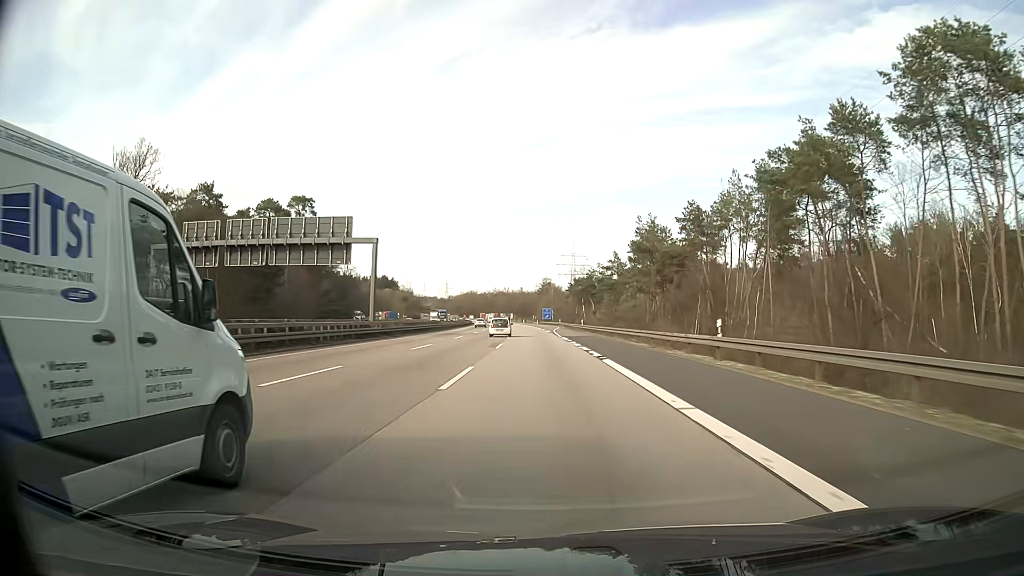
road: motorway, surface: asphalt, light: Day
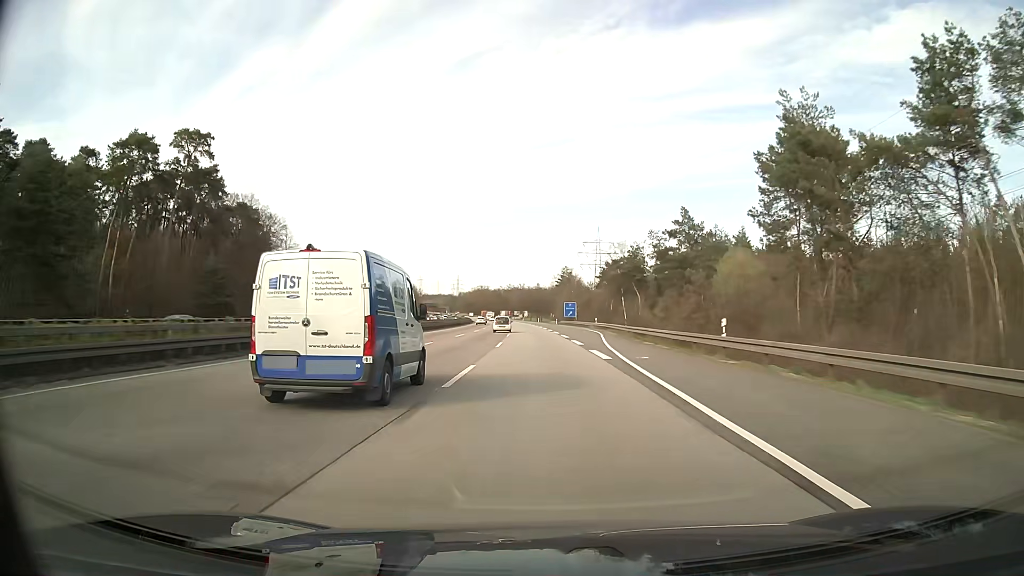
(-0.7, +53.0) m; -1°
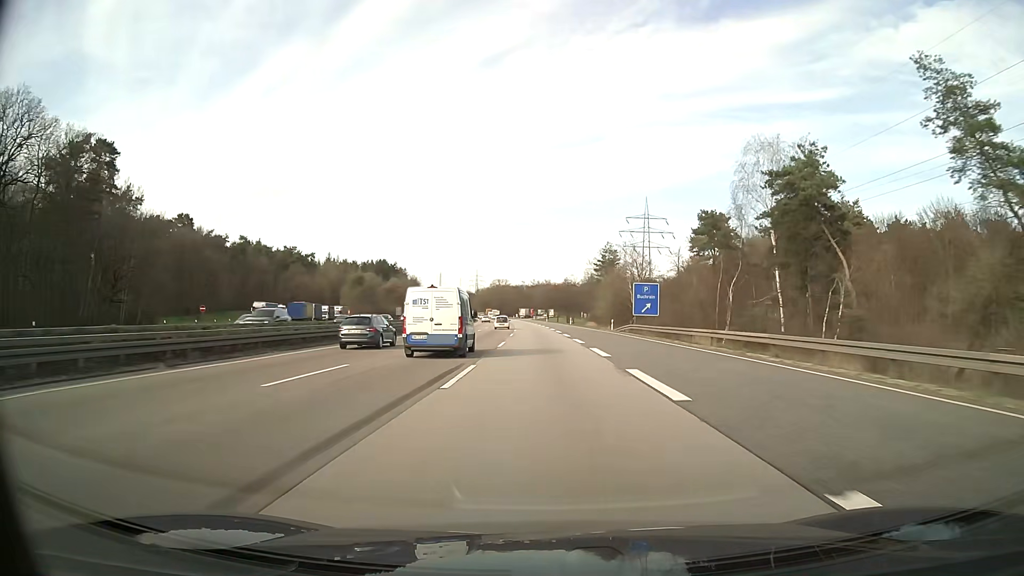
(-1.4, +71.0) m; -2°
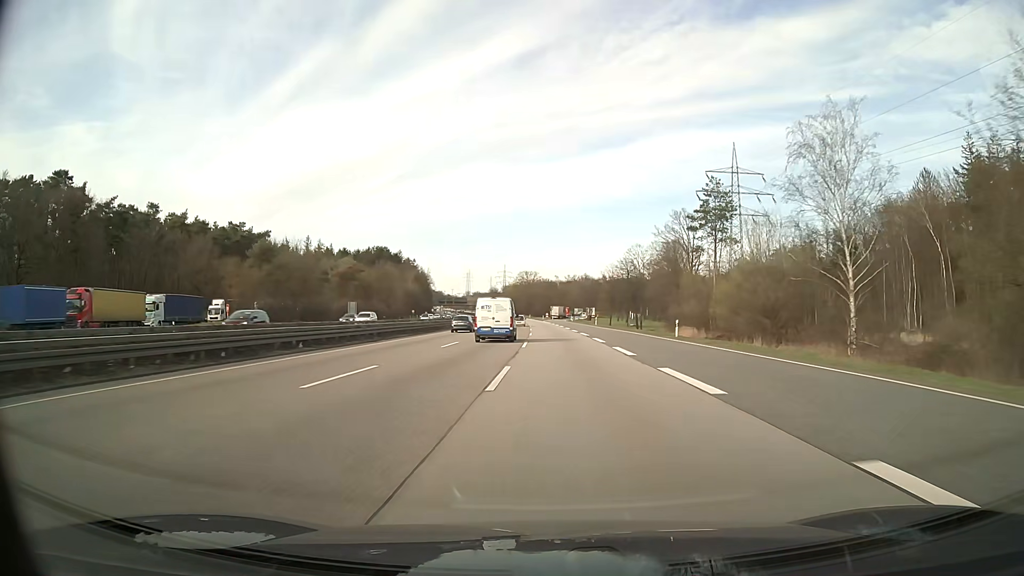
(-1.7, +71.5) m; -3°
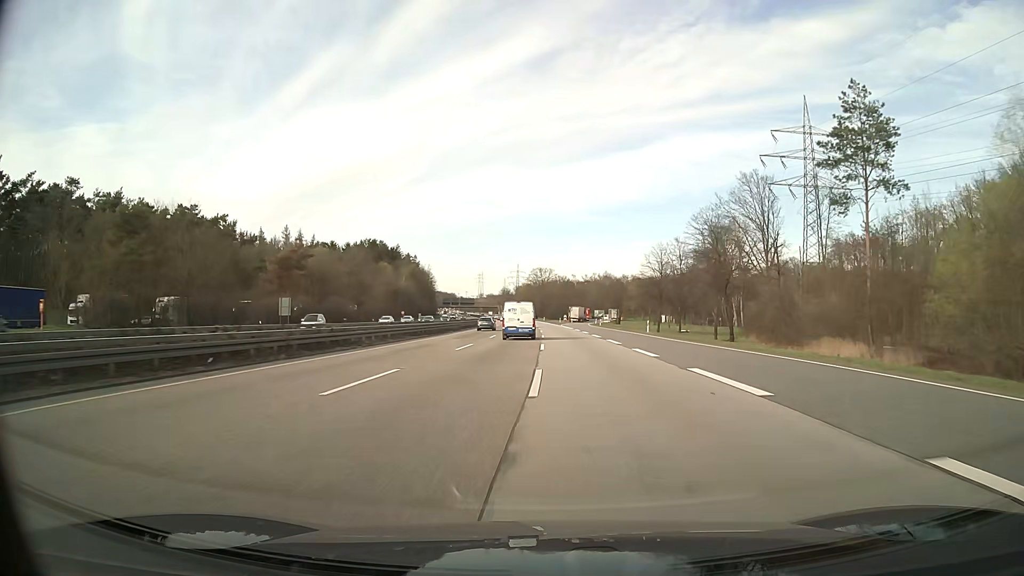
(-0.4, +36.4) m; -1°
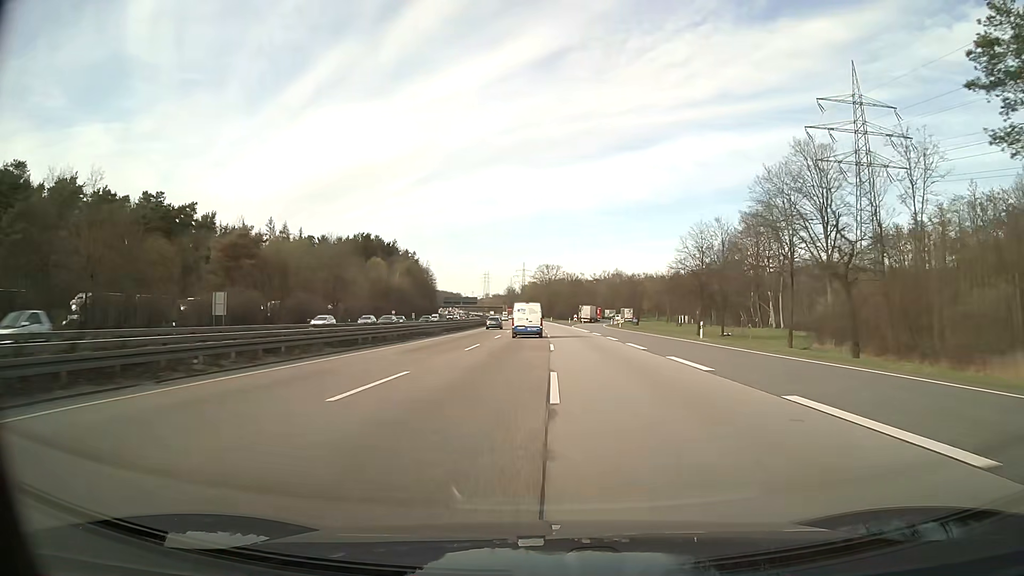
(-0.1, +18.5) m; 0°
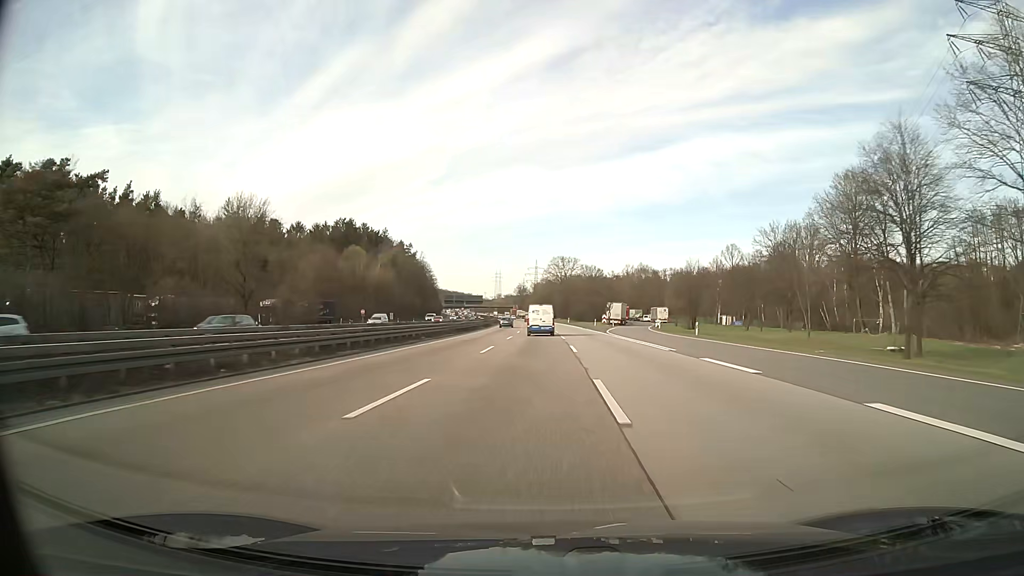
(-0.4, +37.3) m; -1°
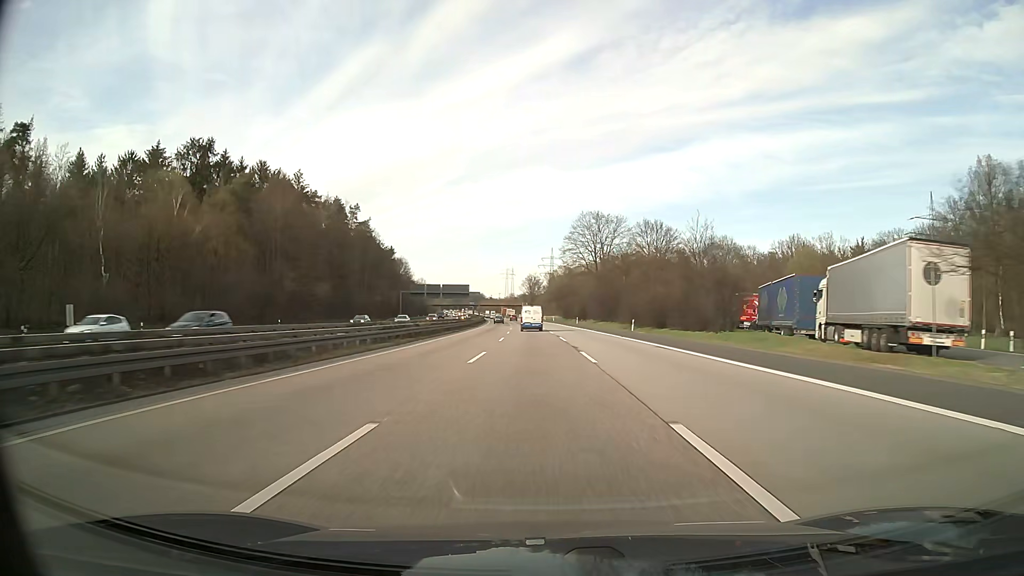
(-0.6, +95.5) m; -1°
(0, +10) (0, +20) (0, +30) (0, +40) (-1, +50) (-1, +60) (-1, +70) (-2, +80) (-2, +90) (-2, +100) m
